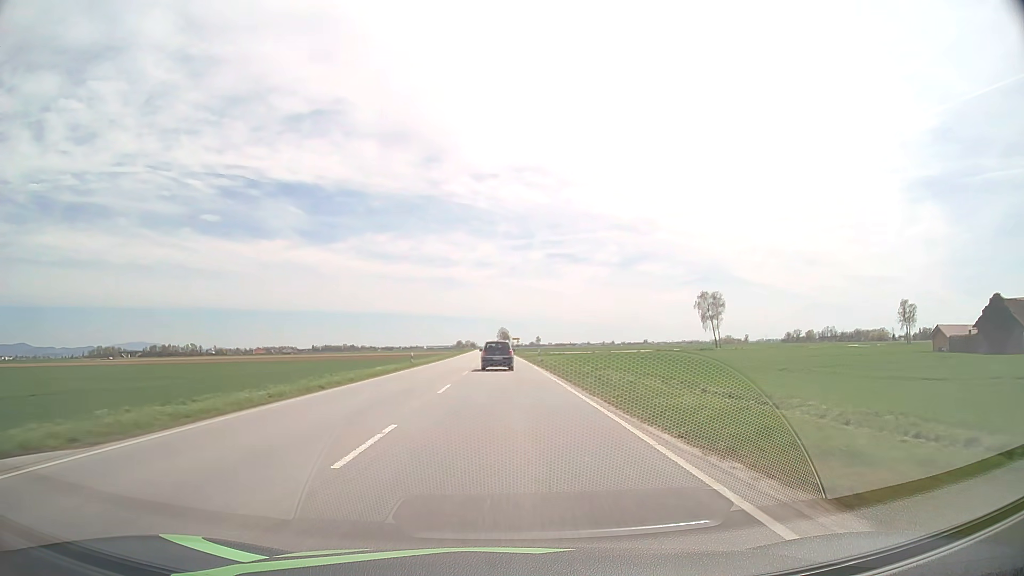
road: primary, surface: asphalt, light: Day
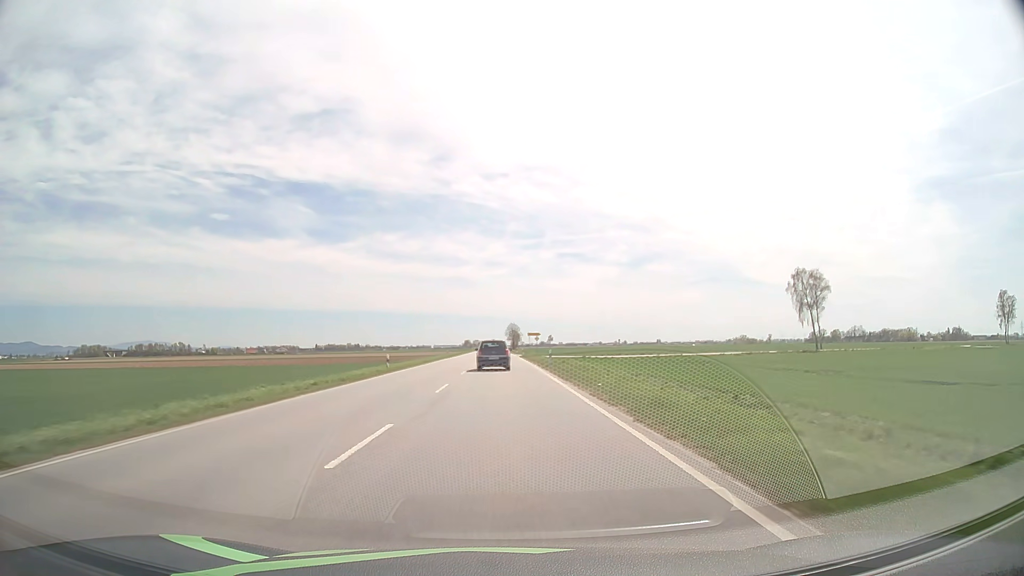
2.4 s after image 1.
(-0.4, +60.2) m; -1°
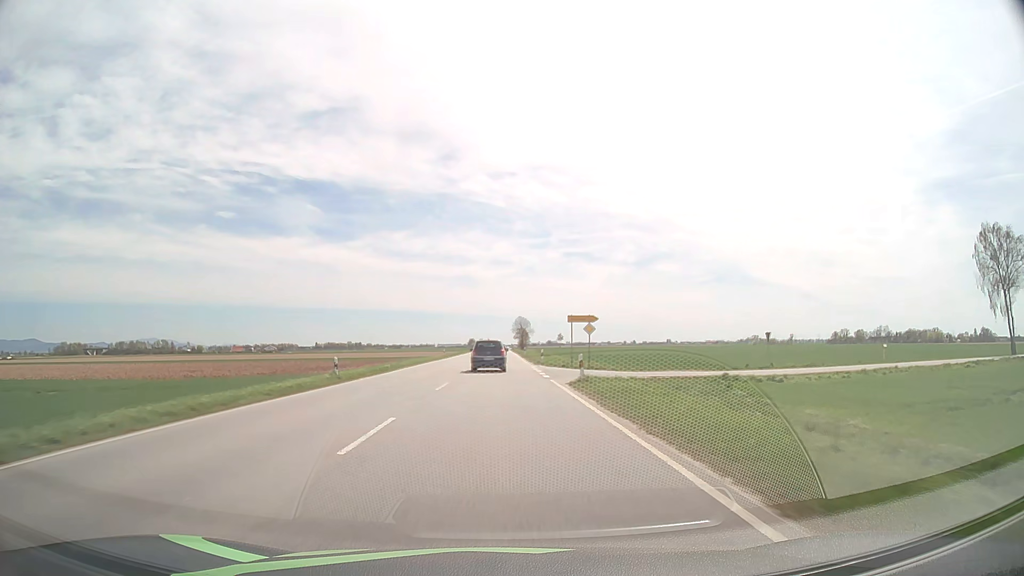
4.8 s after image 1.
(-0.3, +59.4) m; -1°
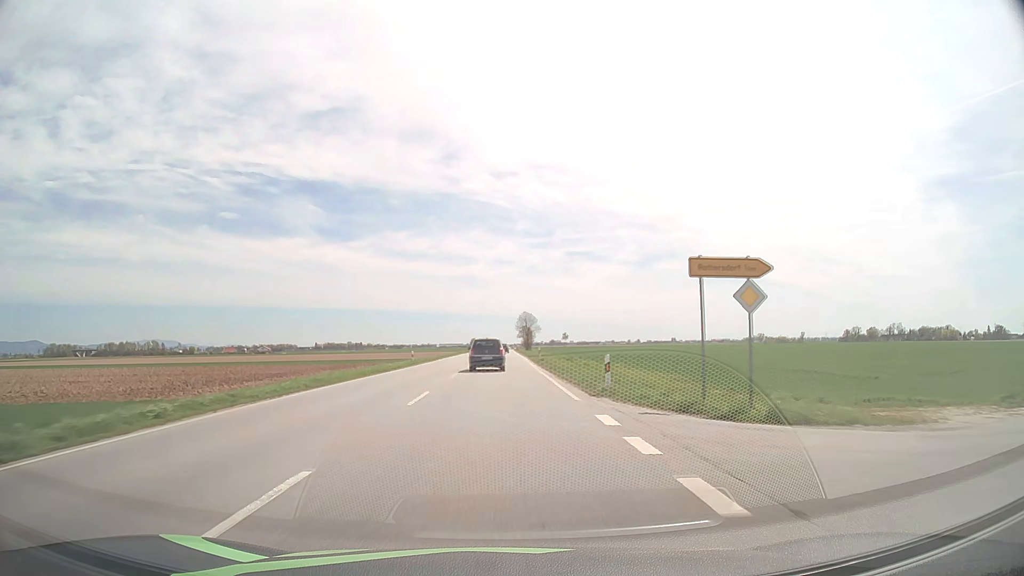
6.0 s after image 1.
(0.0, +29.3) m; 0°
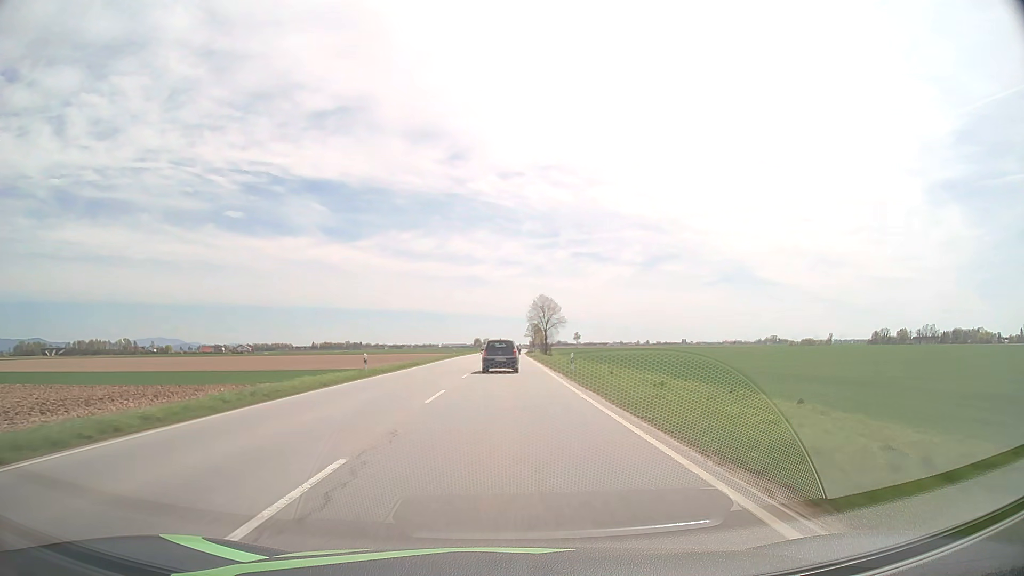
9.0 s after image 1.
(-0.3, +71.6) m; 0°
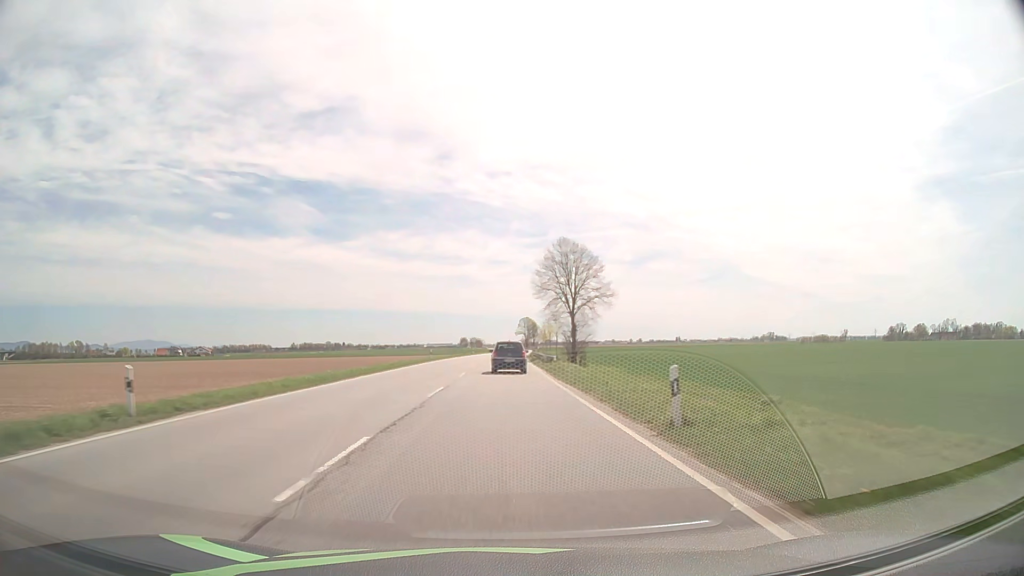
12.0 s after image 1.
(+0.4, +70.1) m; +1°
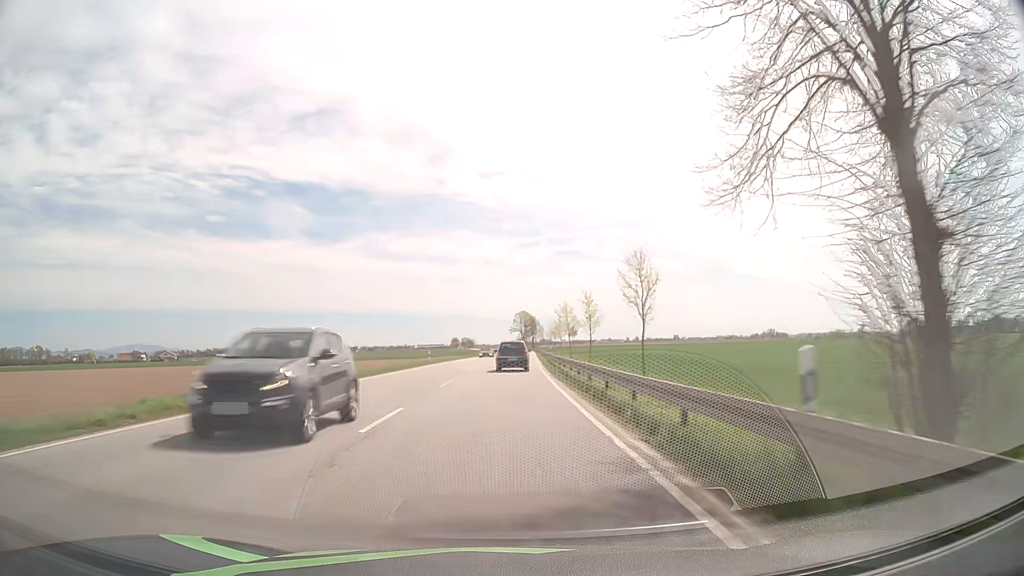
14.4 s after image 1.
(+0.3, +55.6) m; +1°
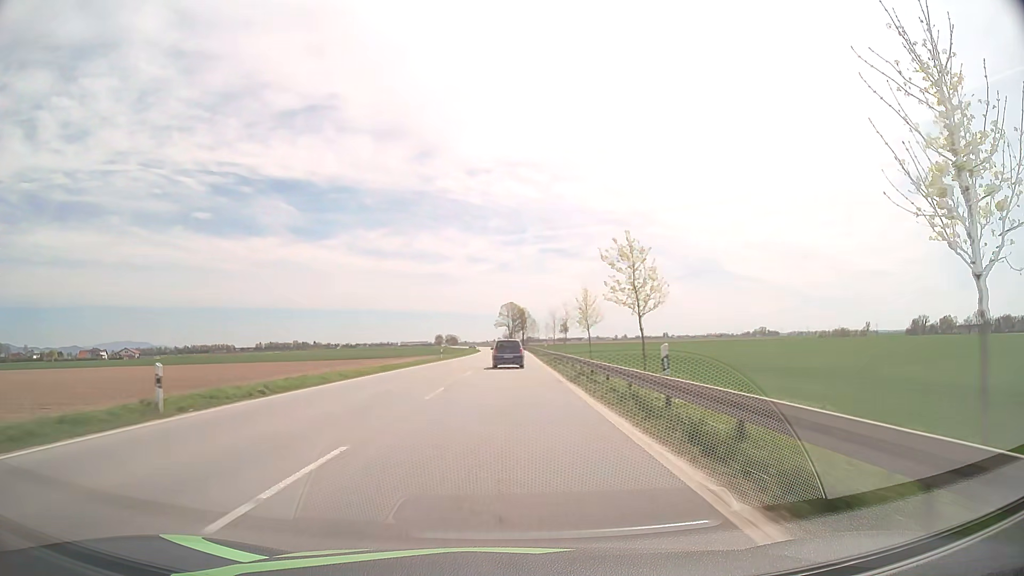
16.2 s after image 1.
(+0.5, +41.9) m; +1°
(0, +10) (0, +20) (0, +30) (0, +40) (0, +50) (0, +60) (0, +70) (0, +80) (0, +90) (+1, +100) m
